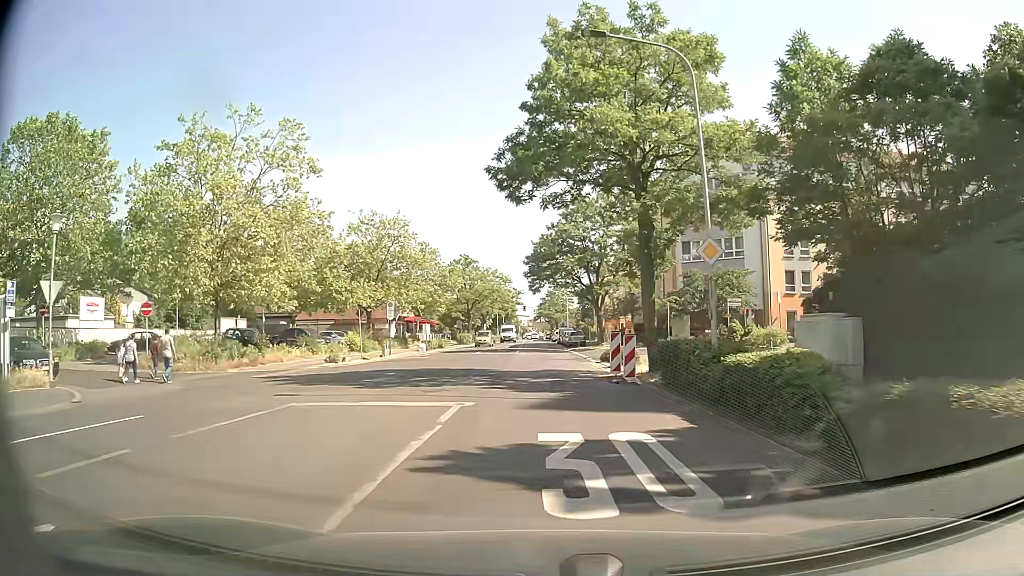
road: tertiary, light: Day
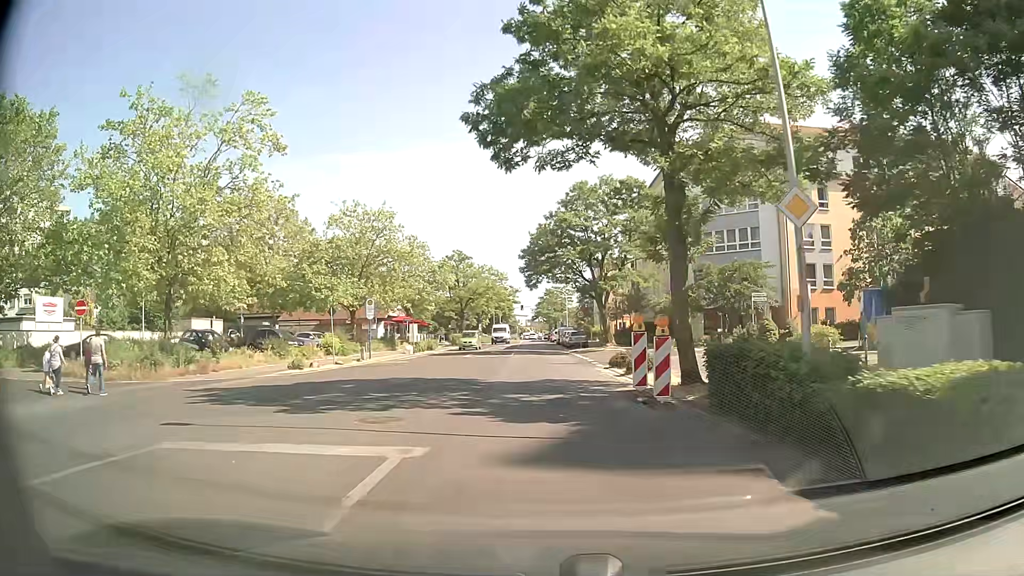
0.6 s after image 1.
(0.0, +4.8) m; 0°
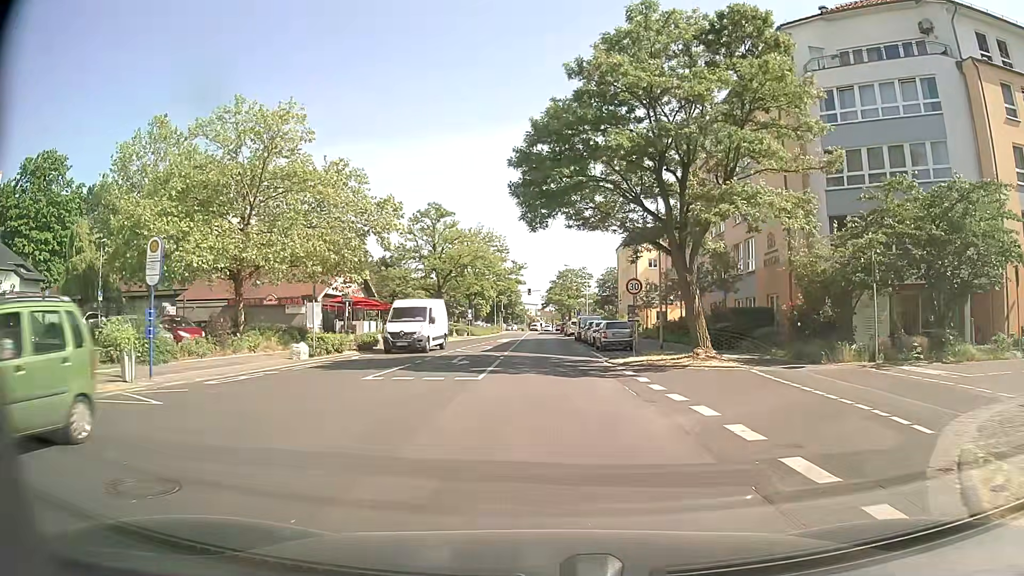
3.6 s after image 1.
(-0.1, +24.2) m; -1°
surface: asphalt
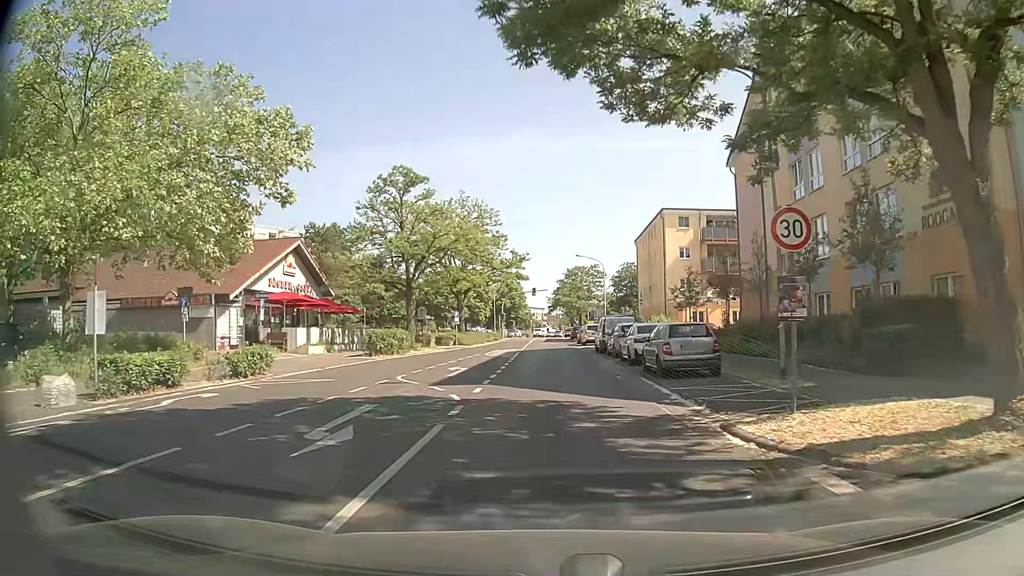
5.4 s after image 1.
(0.0, +14.9) m; 0°
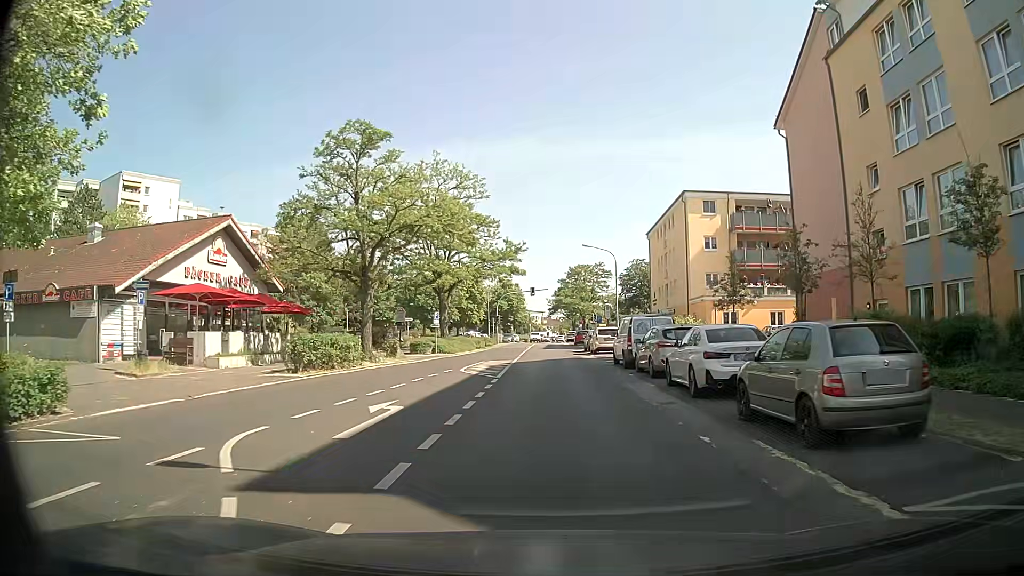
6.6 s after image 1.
(0.0, +10.1) m; 0°
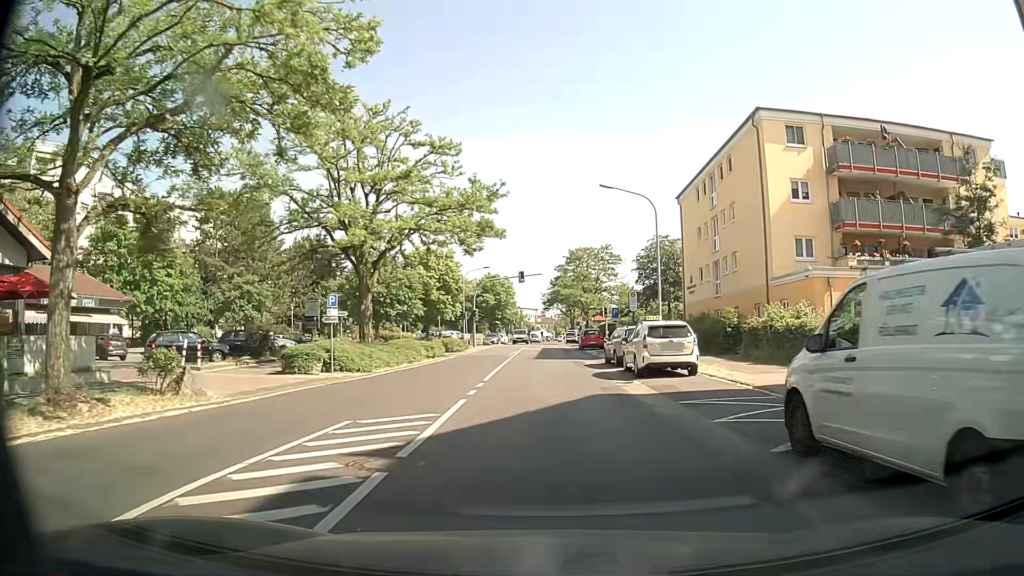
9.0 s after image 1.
(+0.1, +20.6) m; 0°
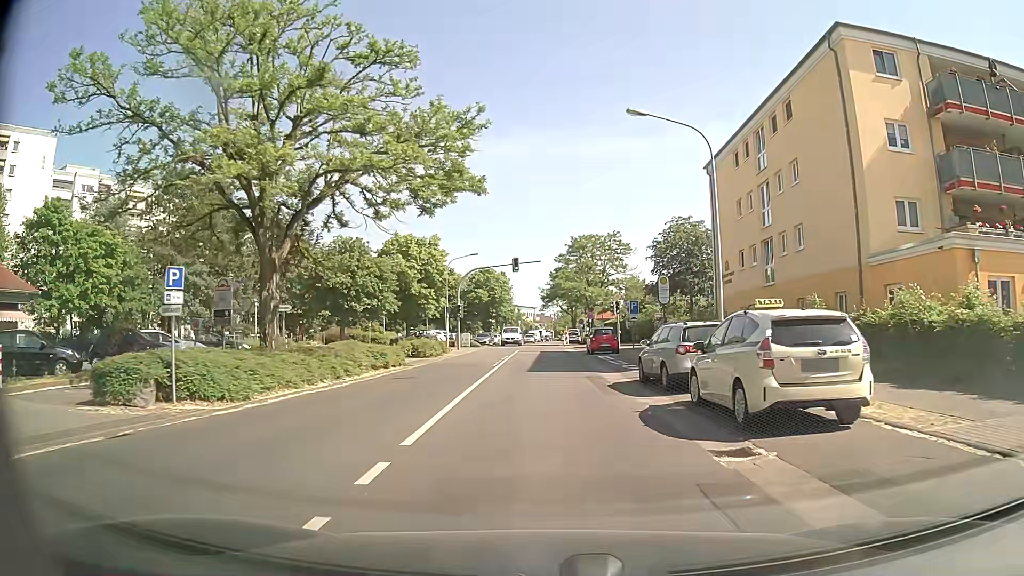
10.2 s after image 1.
(0.0, +10.5) m; 0°
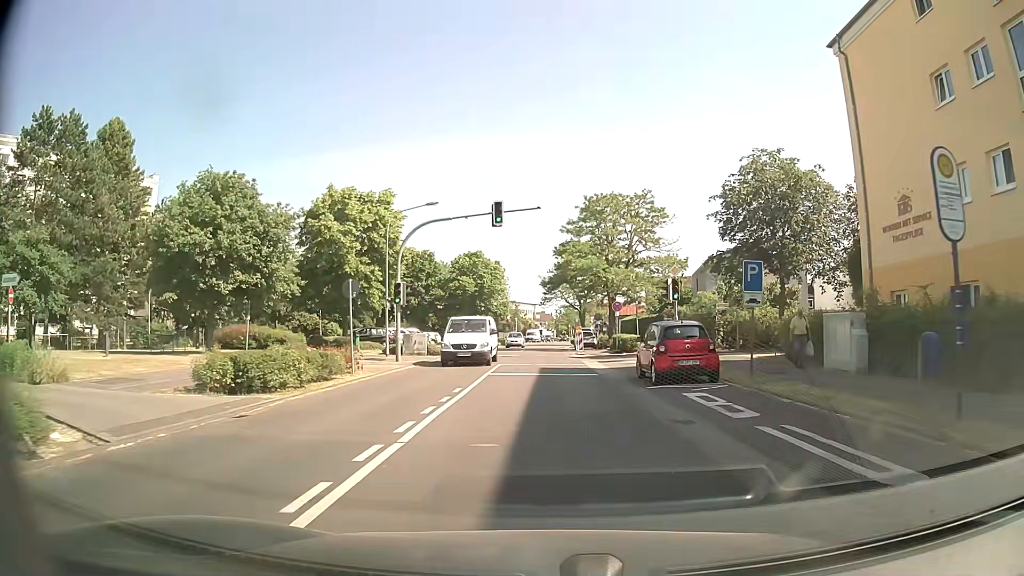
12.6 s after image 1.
(+0.2, +21.4) m; 0°
(0, +10) (0, +20) (0, +30) (0, +40) (0, +50) (+1, +60) (+1, +70) (+2, +80) (+2, +90) (+3, +100) m
